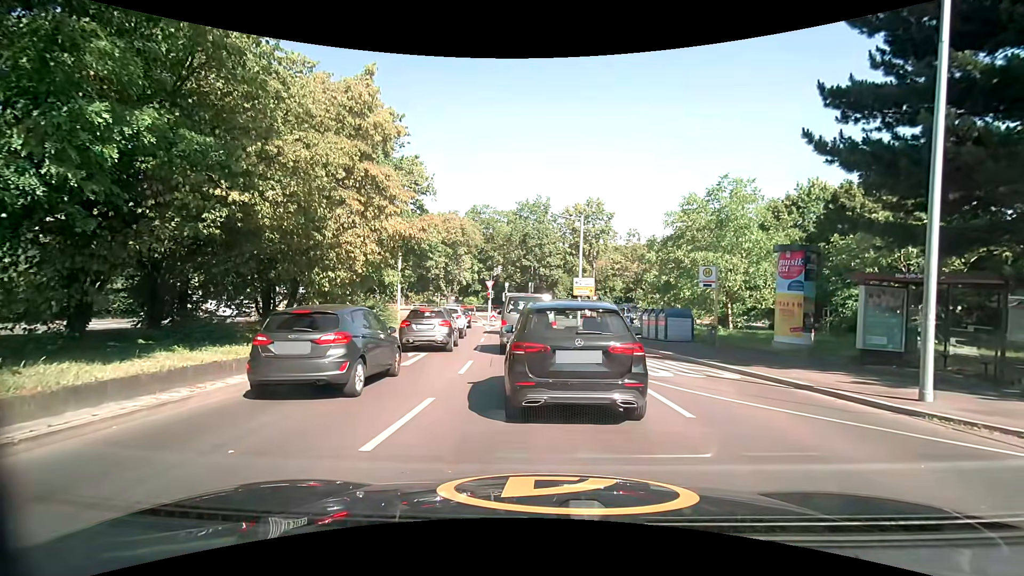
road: secondary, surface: asphalt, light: Day
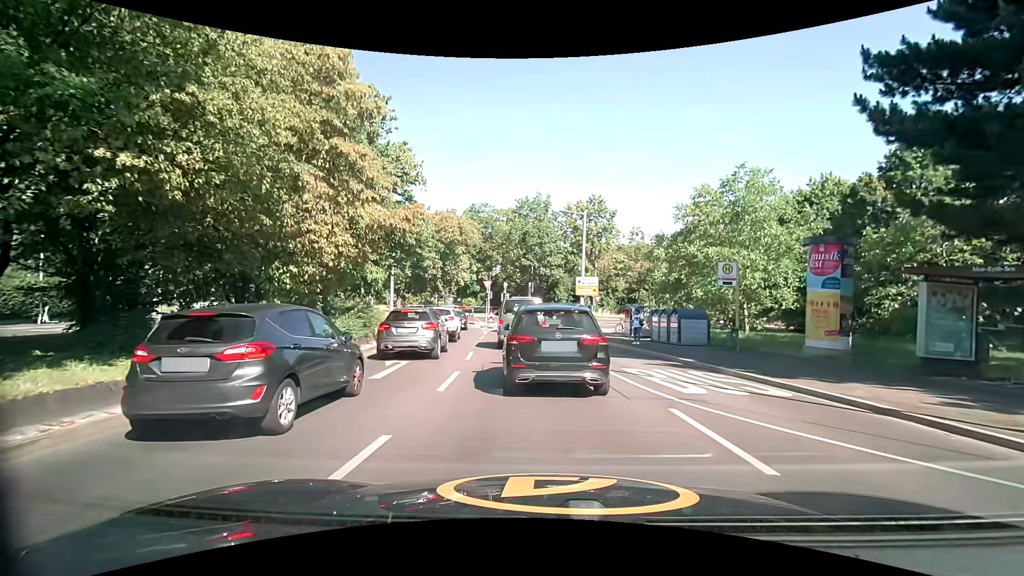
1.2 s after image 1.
(+0.1, +2.6) m; +1°
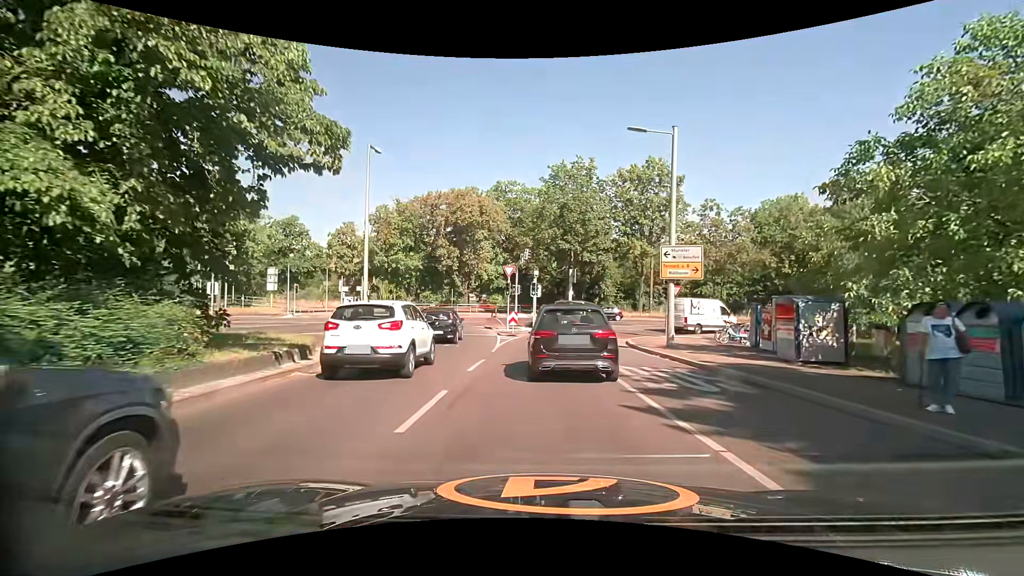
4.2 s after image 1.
(-0.4, +15.7) m; -3°
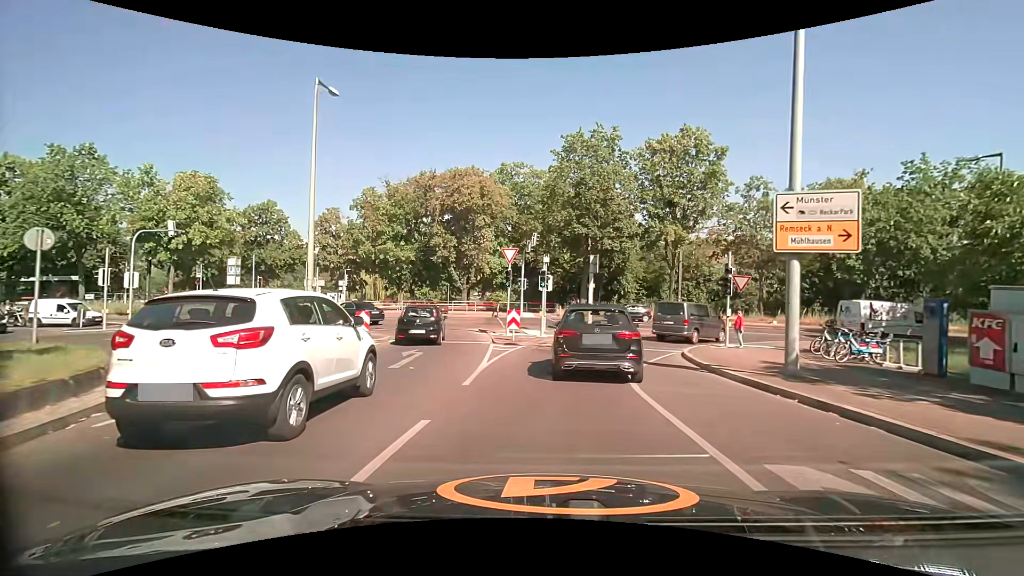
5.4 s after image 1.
(-0.1, +8.6) m; -2°
(0, +10) (+2, +20) (+8, +28) (+16, +33) (+26, +35) (+36, +35) (+46, +36) (+56, +36) (+66, +37) (+76, +37) m
